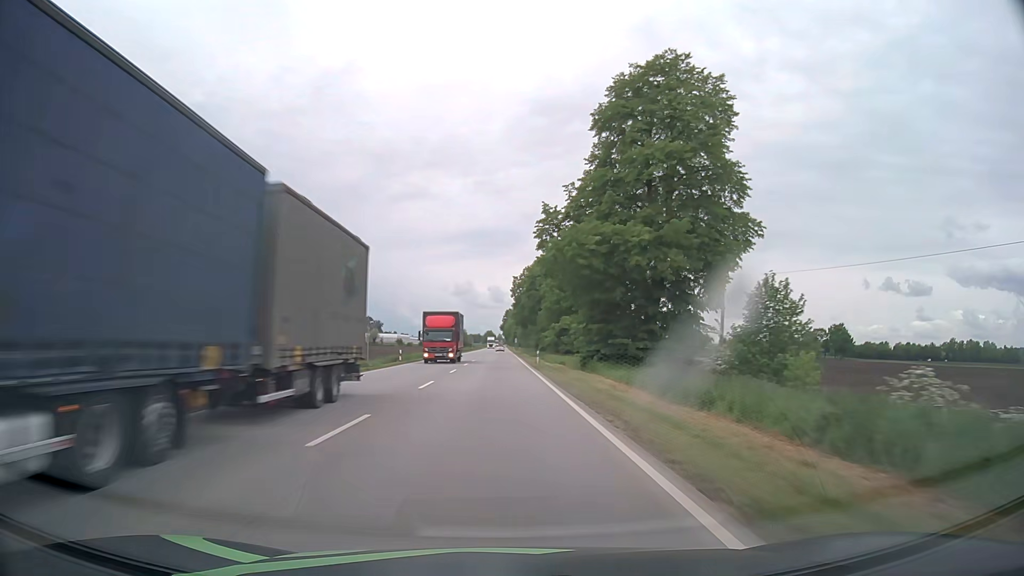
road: primary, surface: asphalt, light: Day
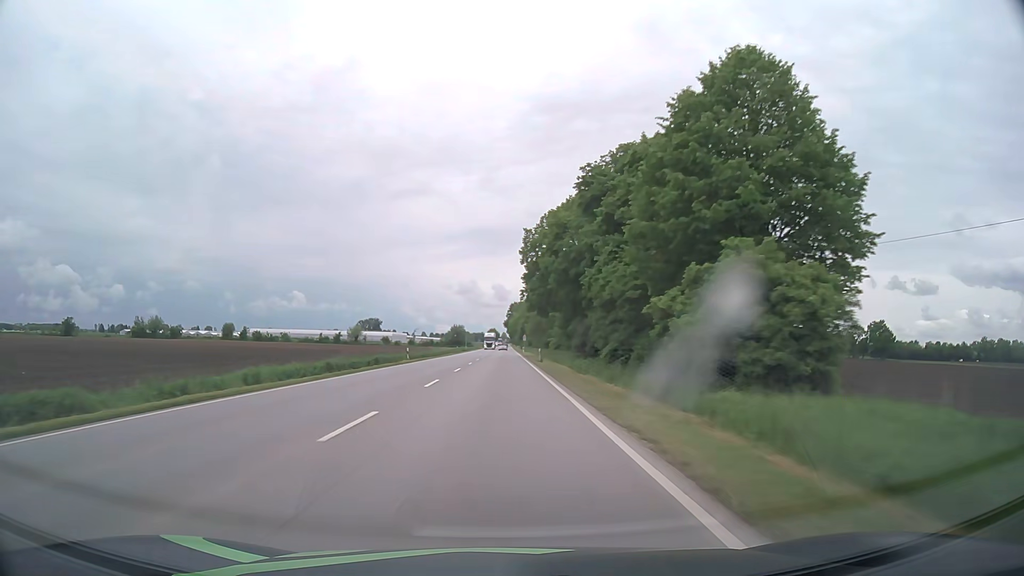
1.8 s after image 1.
(-0.2, +47.4) m; 0°
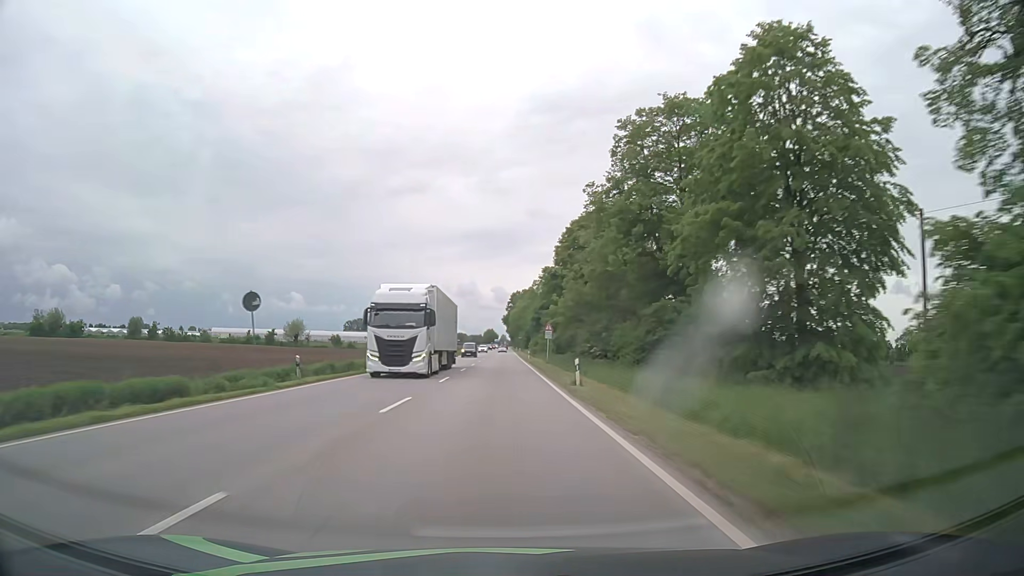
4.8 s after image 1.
(+0.2, +79.1) m; 0°
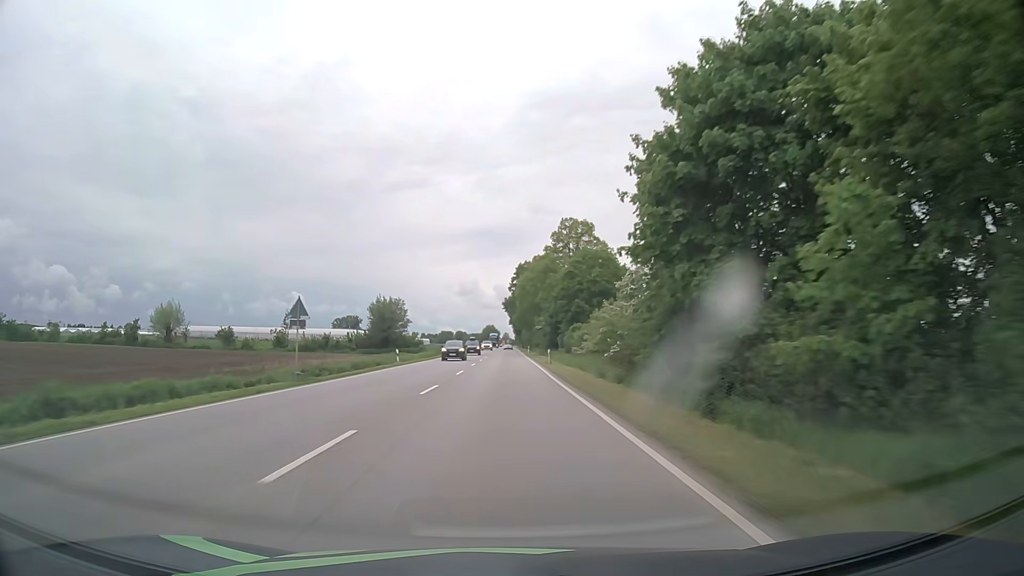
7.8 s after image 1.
(-0.2, +79.2) m; 0°
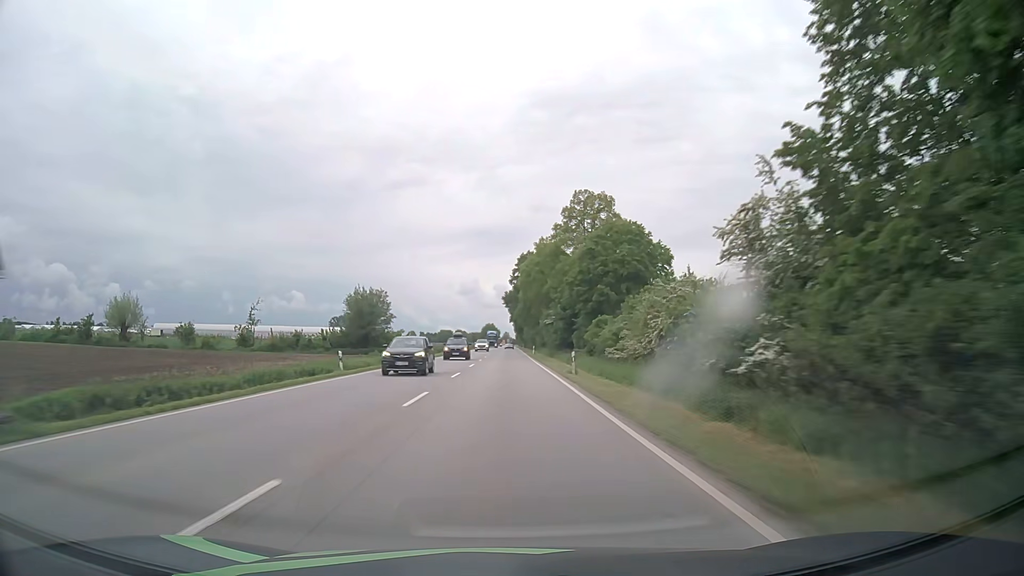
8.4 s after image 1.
(-0.1, +15.8) m; 0°
(0, +10) (0, +20) (0, +30) (0, +40) (0, +50) (0, +60) (0, +70) (0, +80) (0, +90) (+1, +100) m
